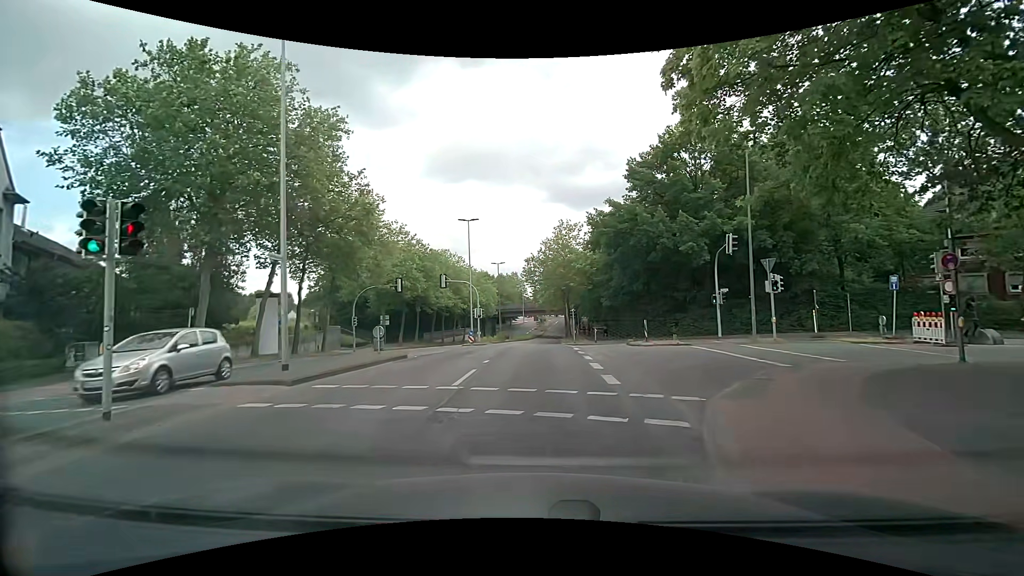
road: tertiary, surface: asphalt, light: Day
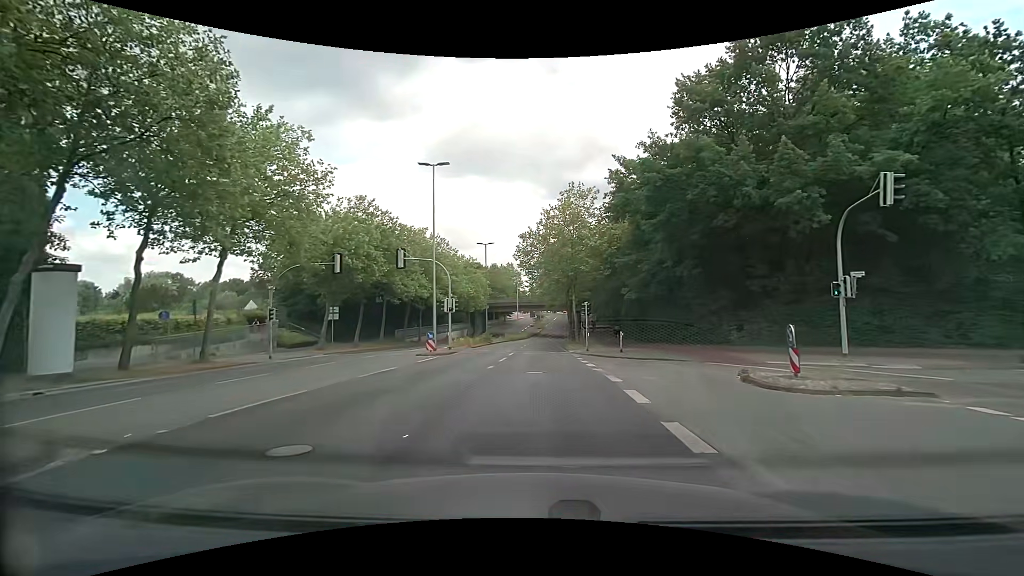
(+0.1, +14.6) m; +1°
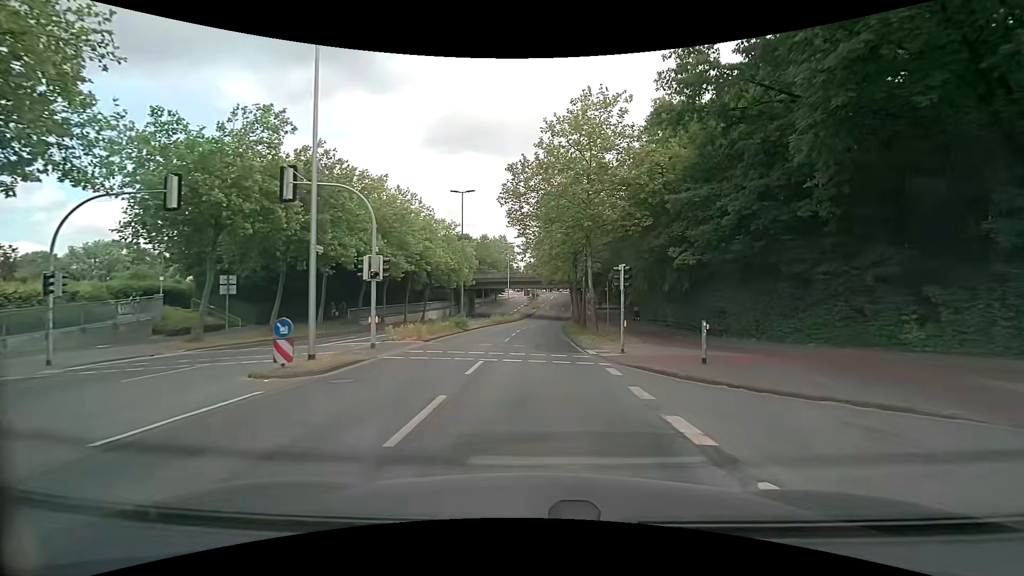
(+0.1, +14.6) m; +1°
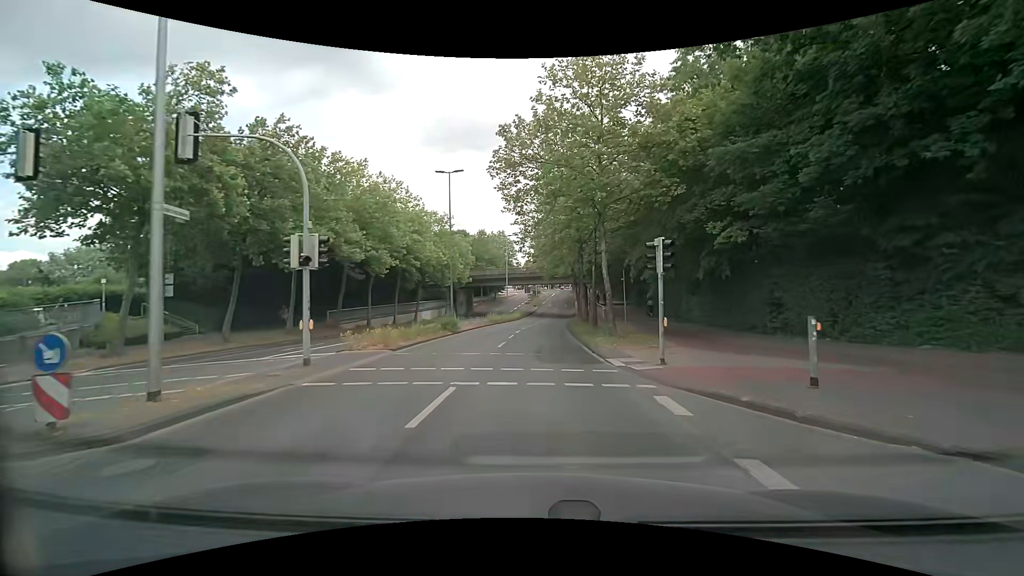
(0.0, +5.3) m; 0°
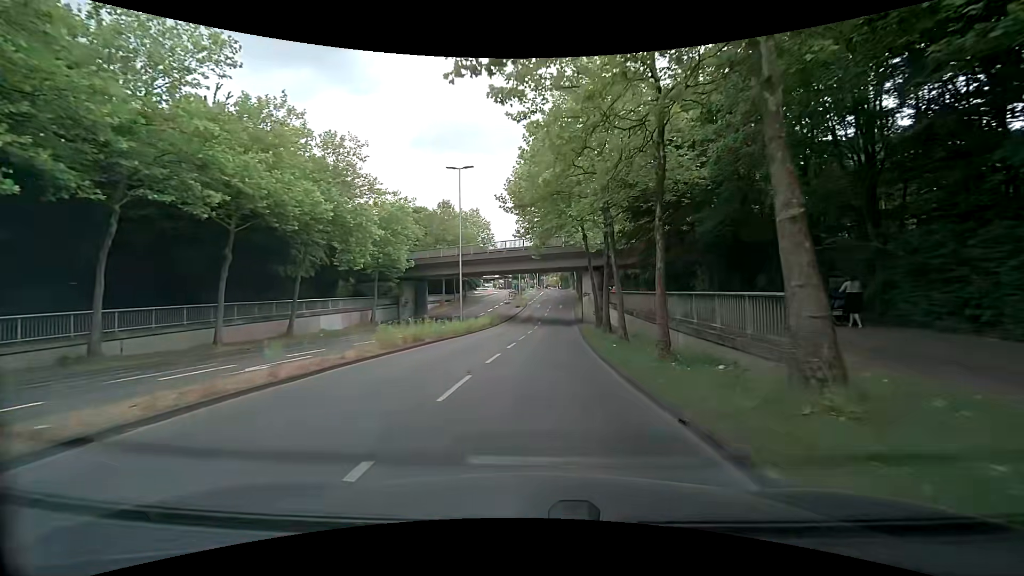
(+0.1, +29.7) m; +1°
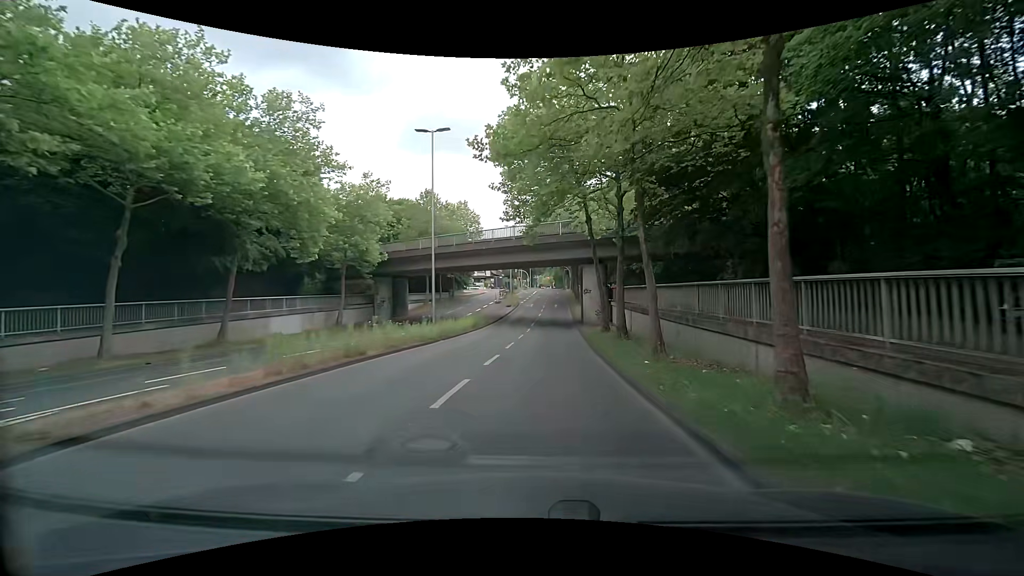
(+0.1, +6.5) m; +1°
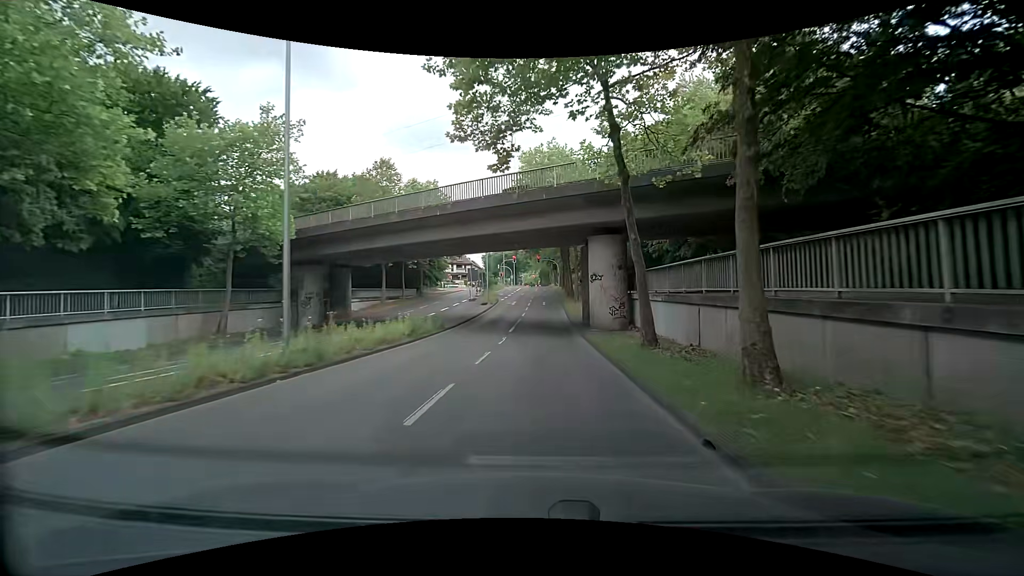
(+0.2, +13.4) m; +2°
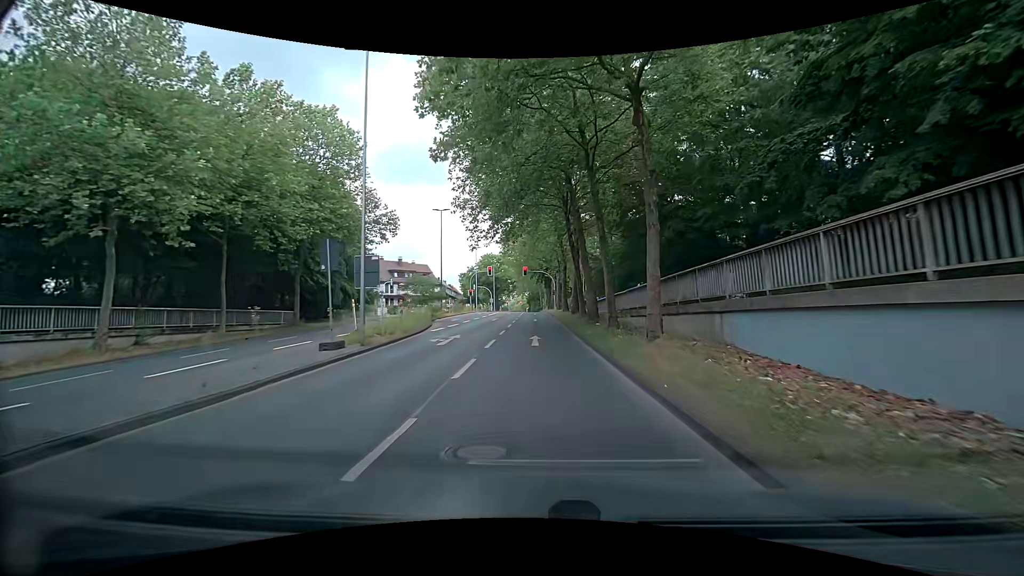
(+0.4, +34.1) m; +2°
